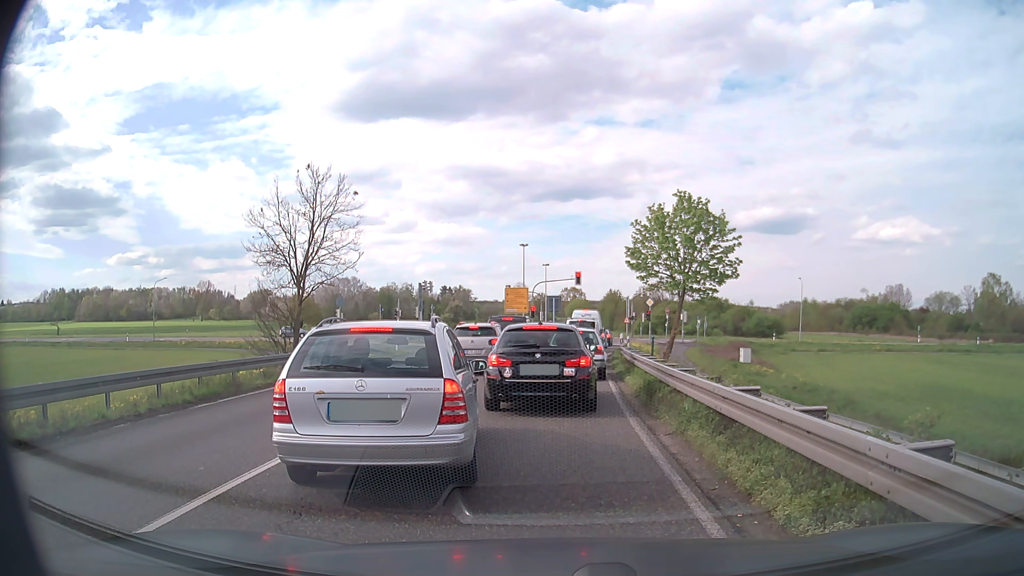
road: primary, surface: asphalt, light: Day
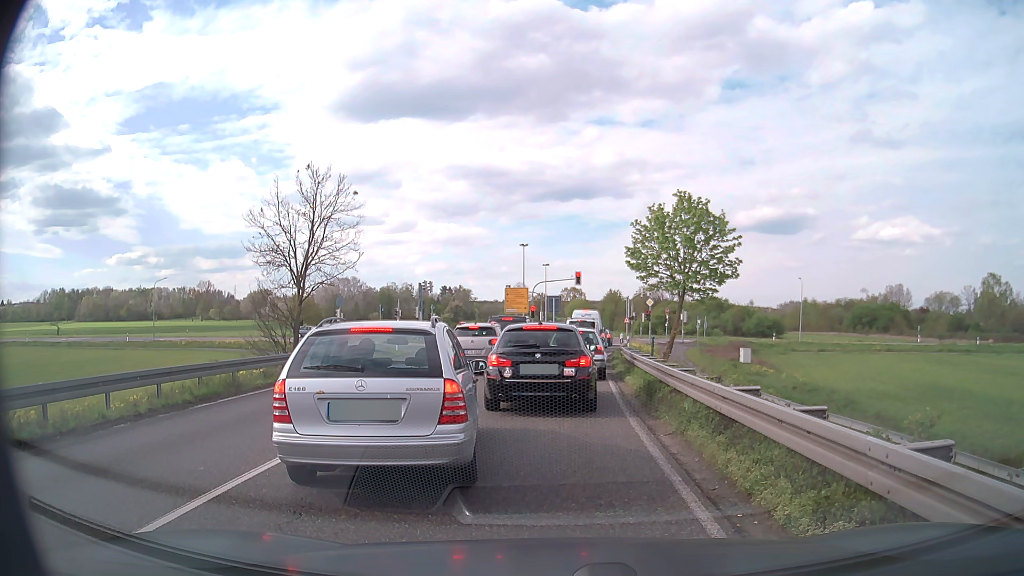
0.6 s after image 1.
(0.0, 0.0) m; 0°
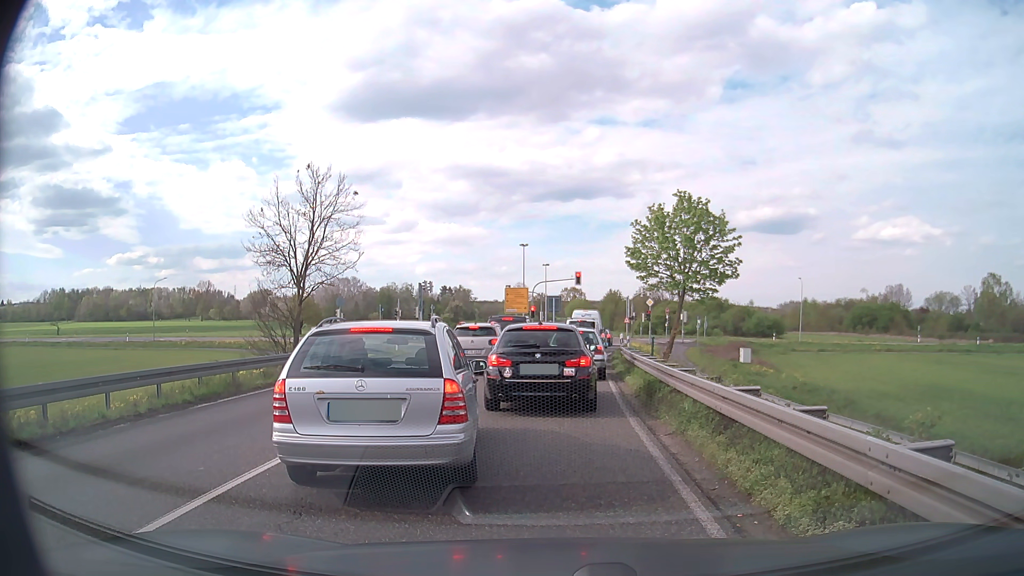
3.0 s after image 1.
(0.0, 0.0) m; 0°
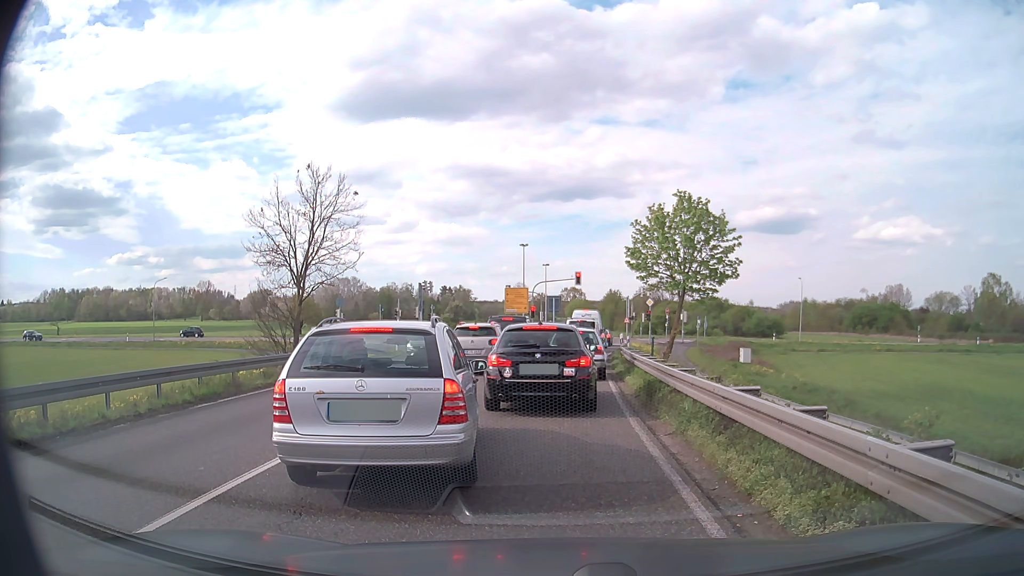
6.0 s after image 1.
(0.0, 0.0) m; 0°
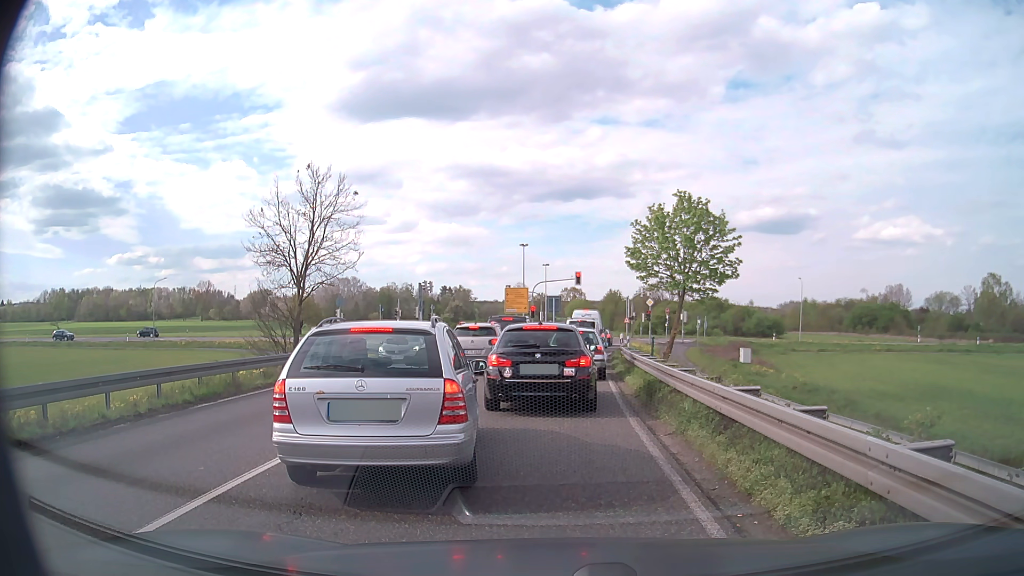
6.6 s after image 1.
(0.0, 0.0) m; 0°
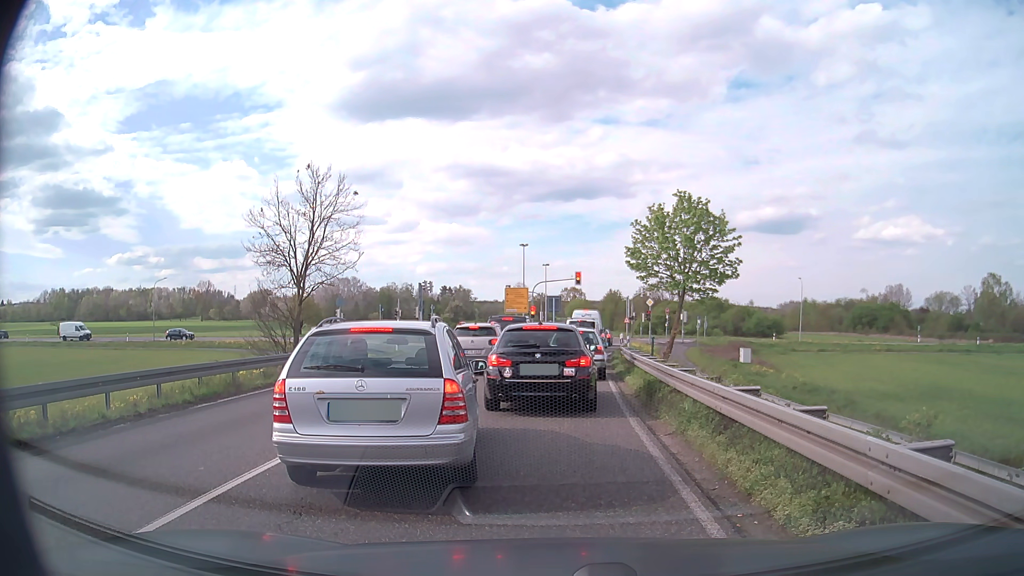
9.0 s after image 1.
(0.0, 0.0) m; 0°
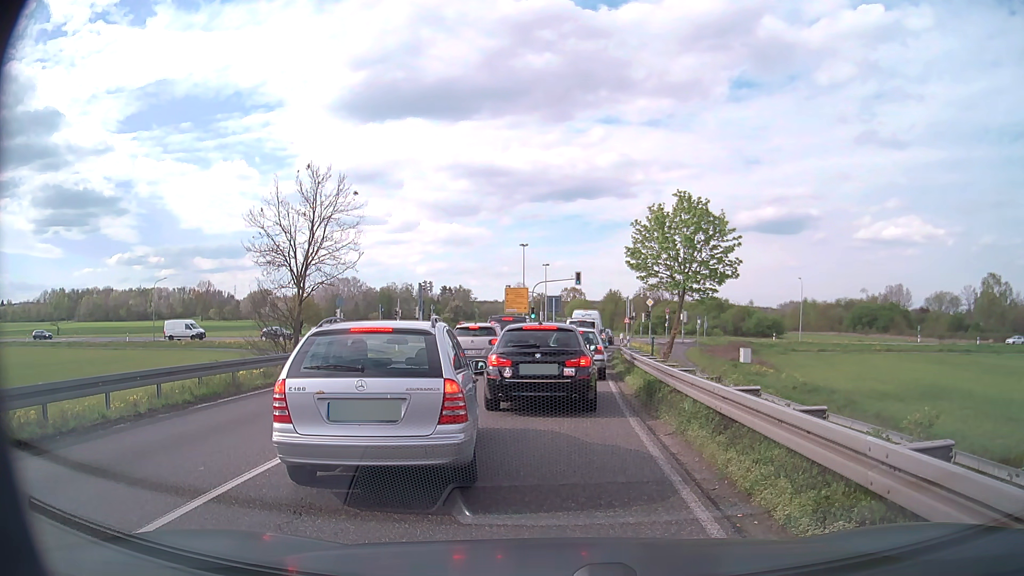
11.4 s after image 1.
(0.0, 0.0) m; 0°
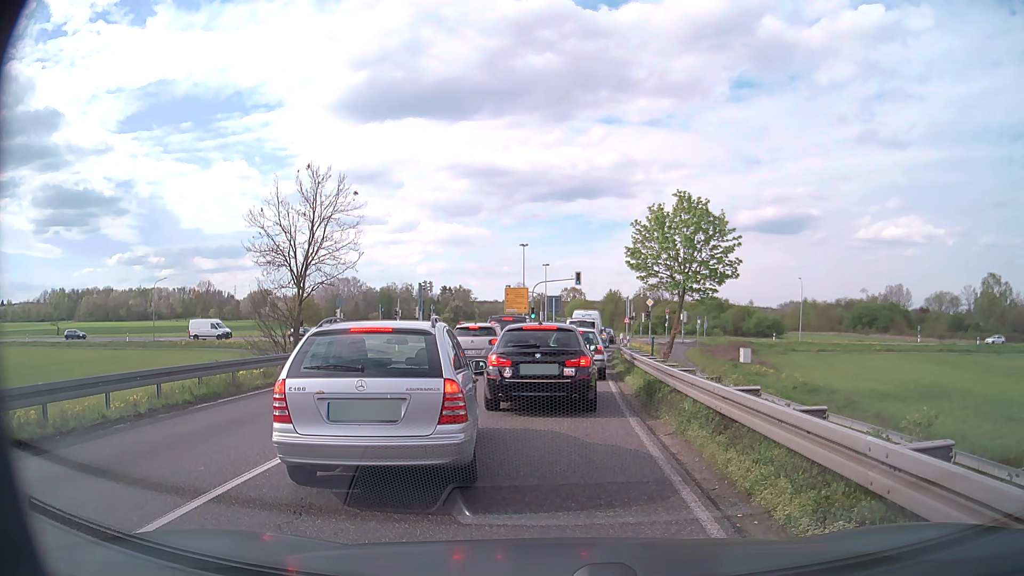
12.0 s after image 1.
(0.0, 0.0) m; 0°
(0, +10) (0, +20) (+1, +30) (+2, +40) (+3, +50) (+4, +60) (+5, +70) (+5, +80) (+5, +90) (+5, +100) m
